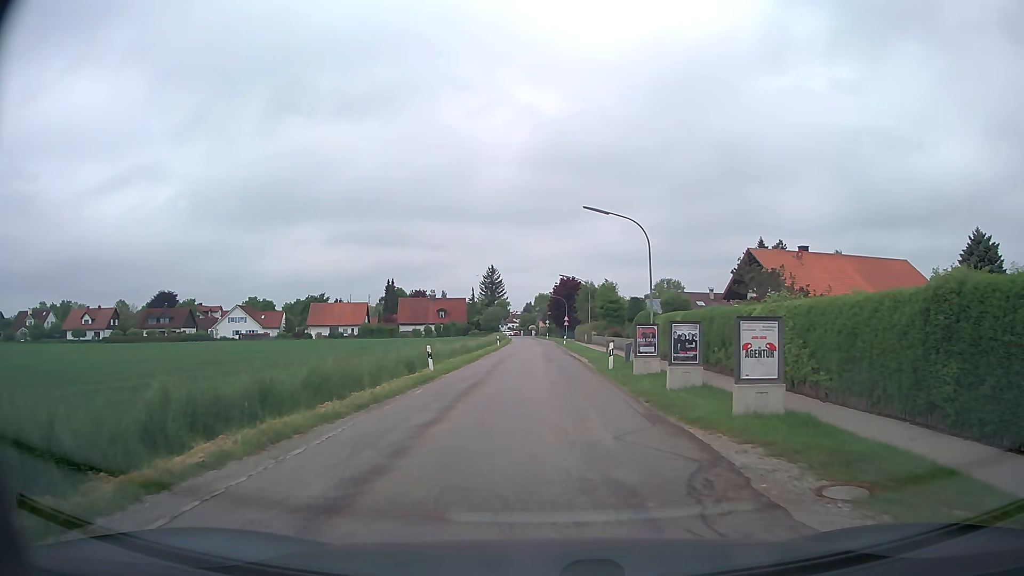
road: unclassified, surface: asphalt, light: Day
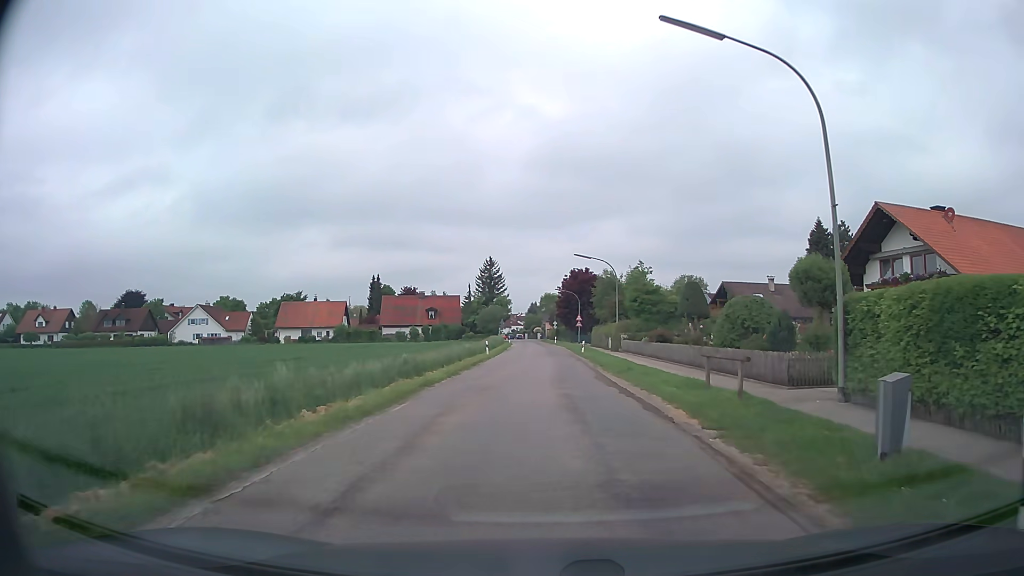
(-0.1, +20.8) m; 0°
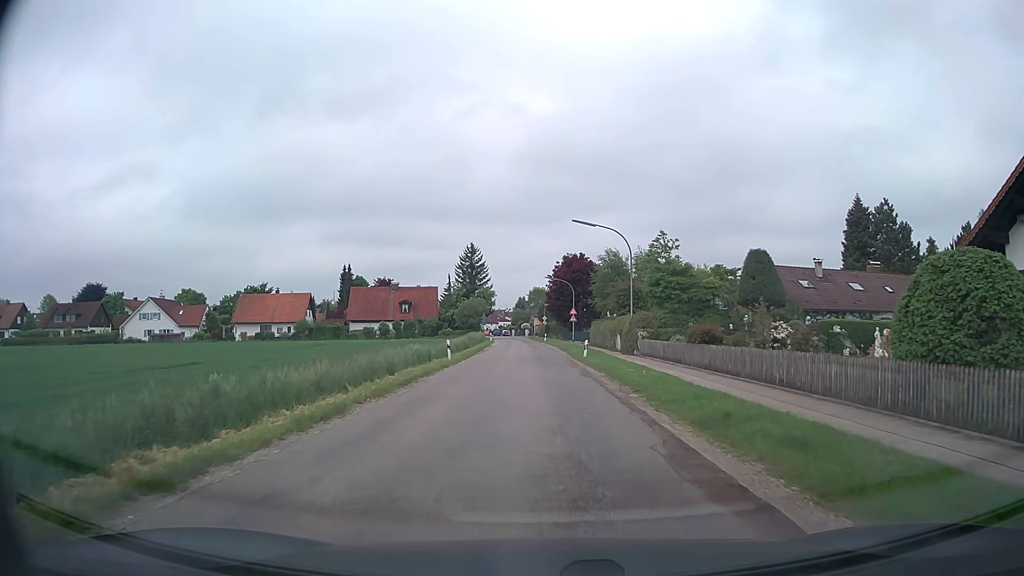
(+0.1, +14.2) m; +1°
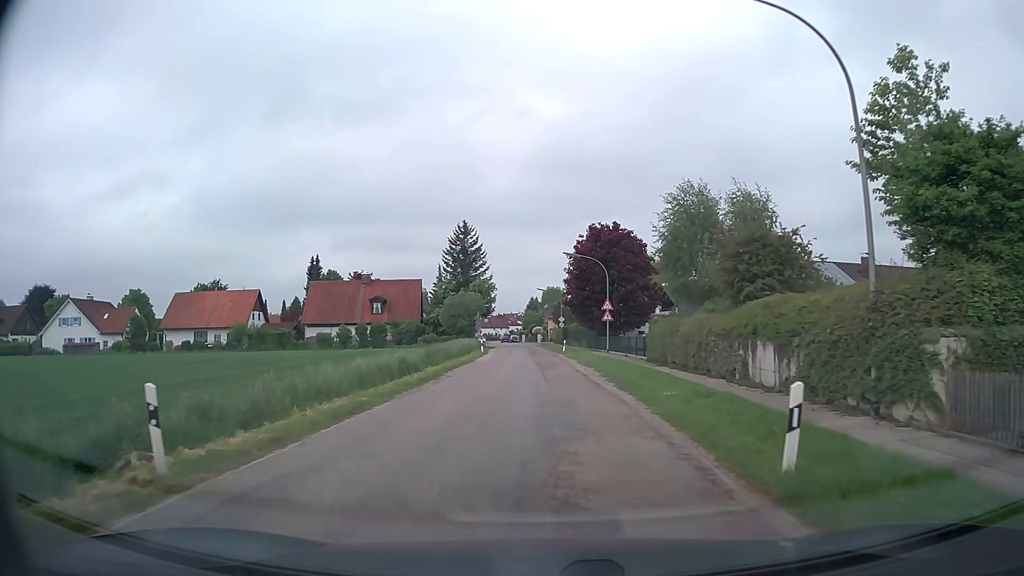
(-0.2, +26.7) m; -2°
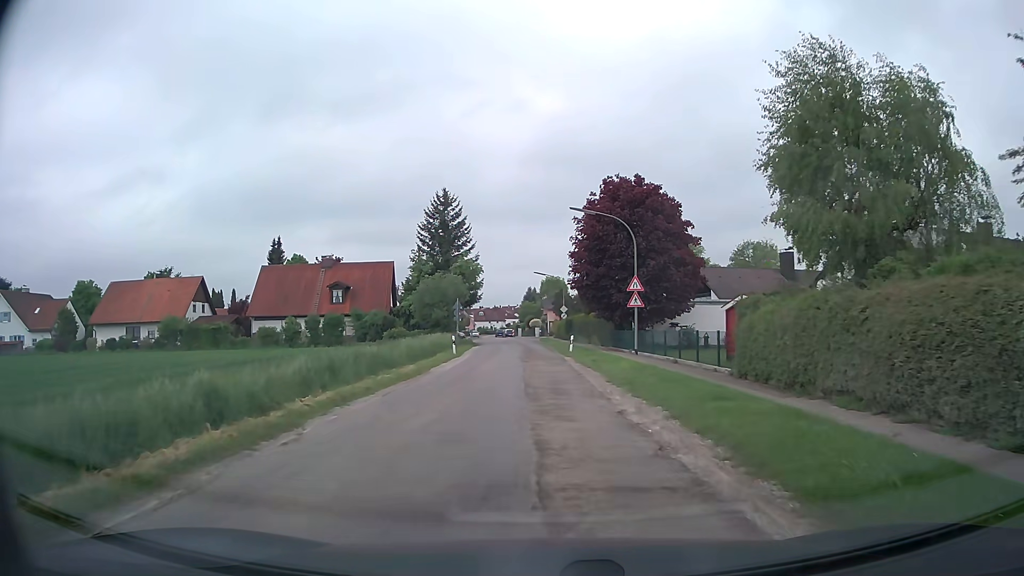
(+0.1, +15.4) m; 0°
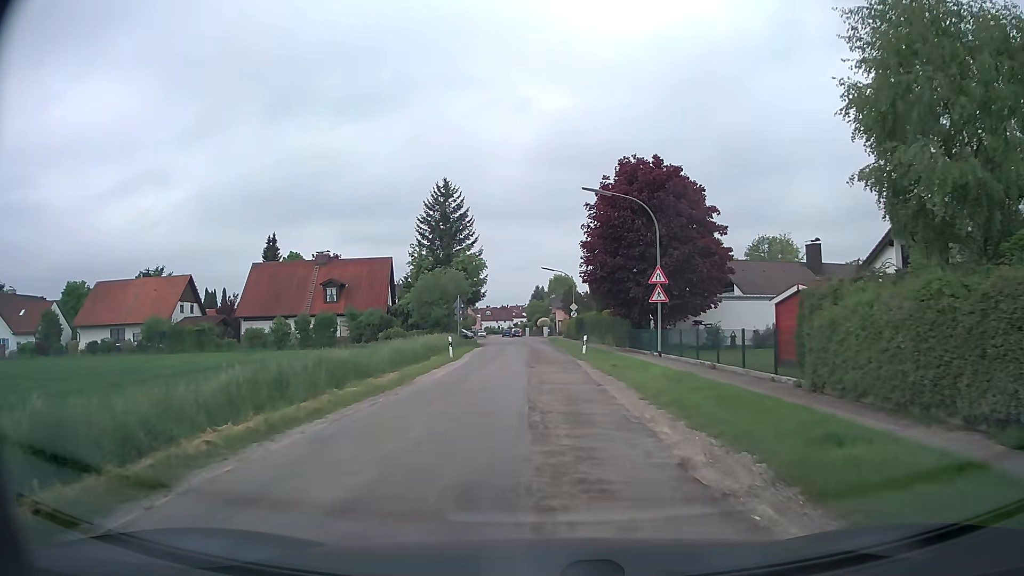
(0.0, +4.4) m; 0°
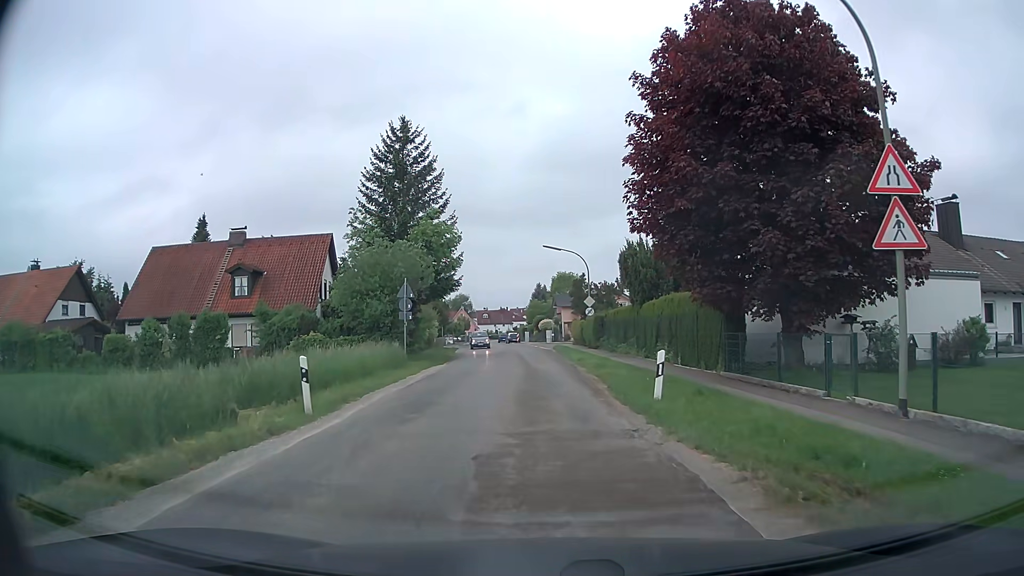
(-0.1, +19.9) m; -1°
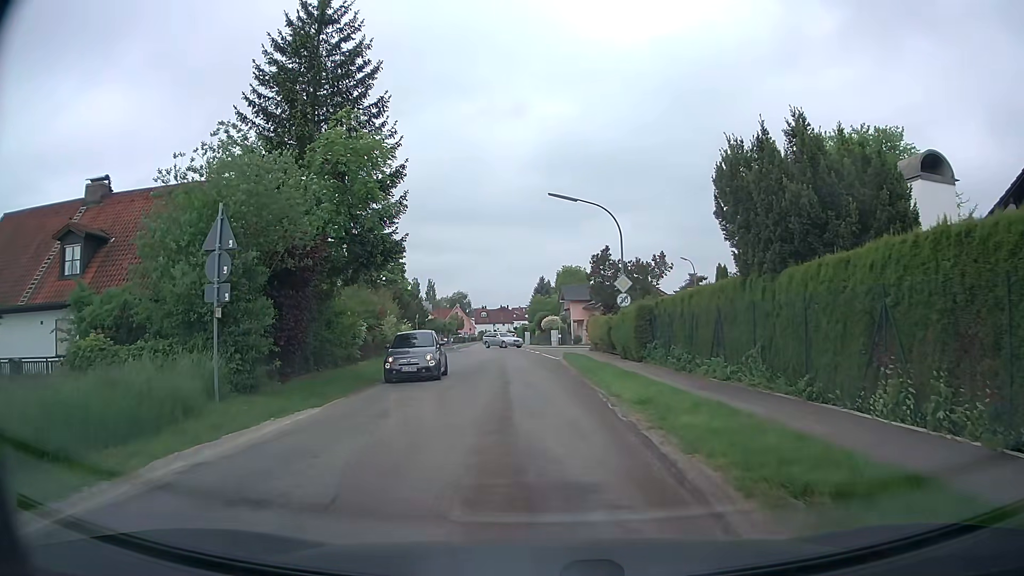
(-0.1, +18.1) m; -1°
(0, +10) (0, +20) (-1, +30) (-2, +40) (0, +50) (+8, +55) (+17, +57) (+27, +58) (+37, +59) (+47, +61) m
